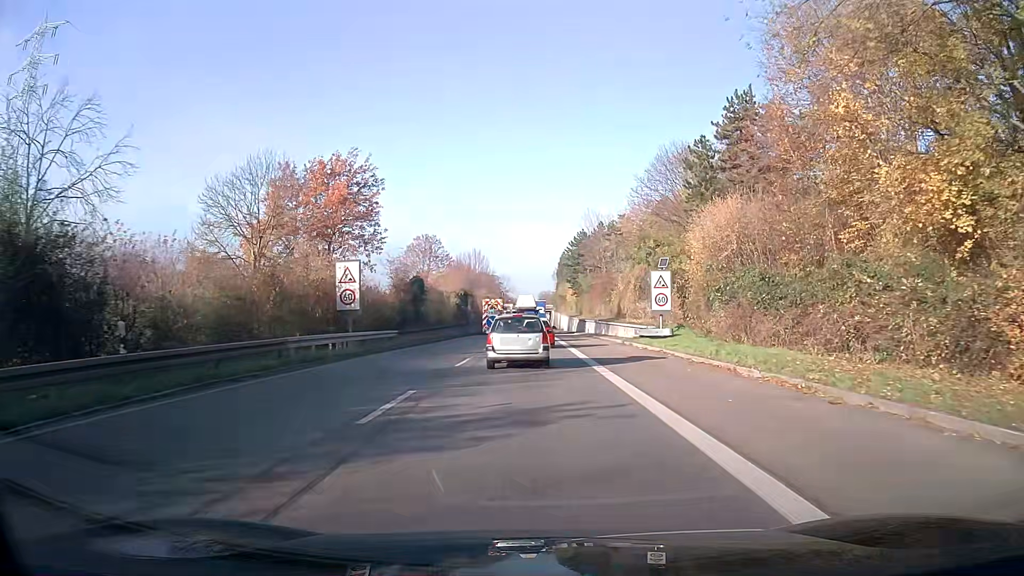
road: trunk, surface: asphalt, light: Day
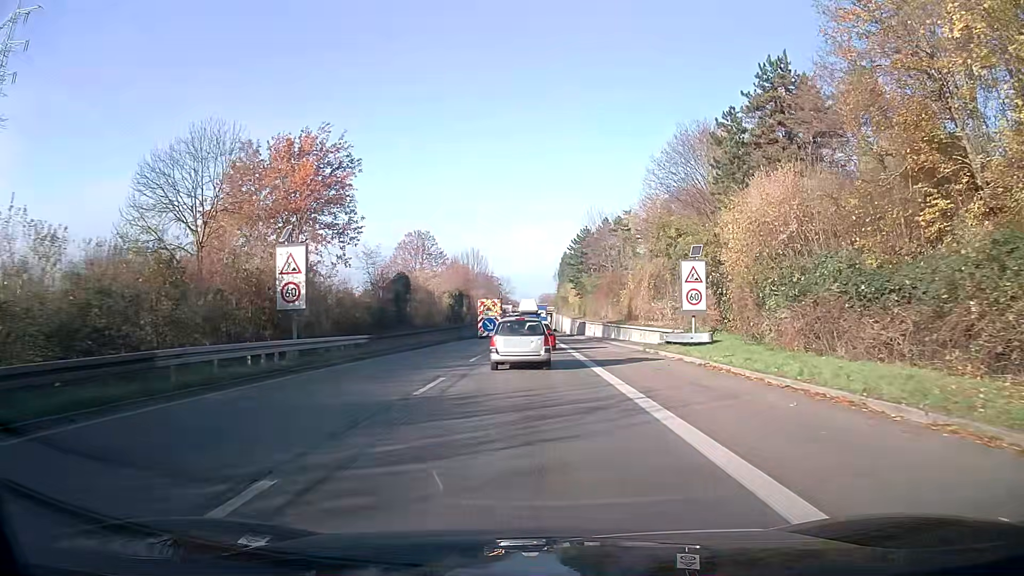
(0.0, +7.3) m; 0°
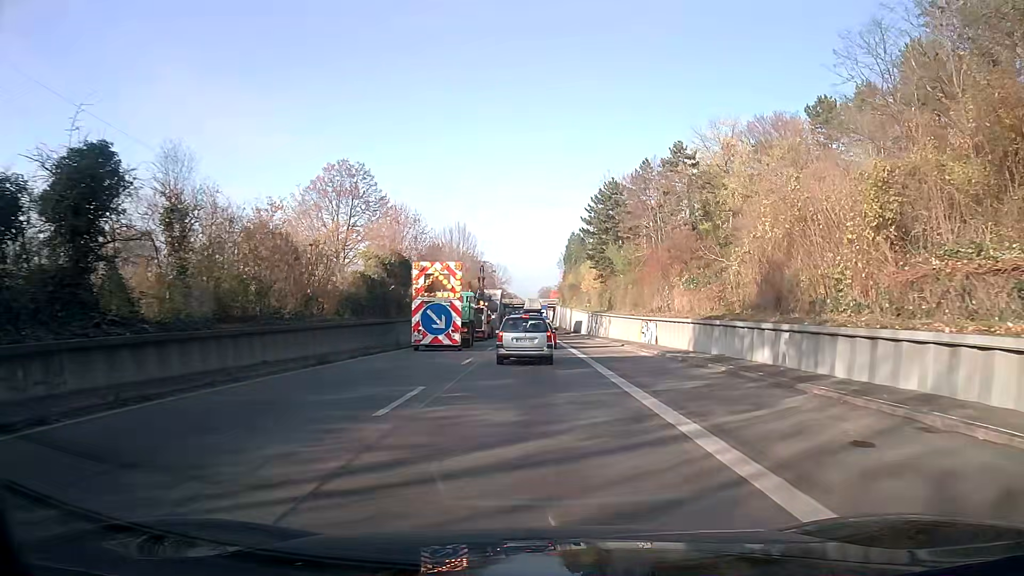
(-0.1, +38.0) m; 0°
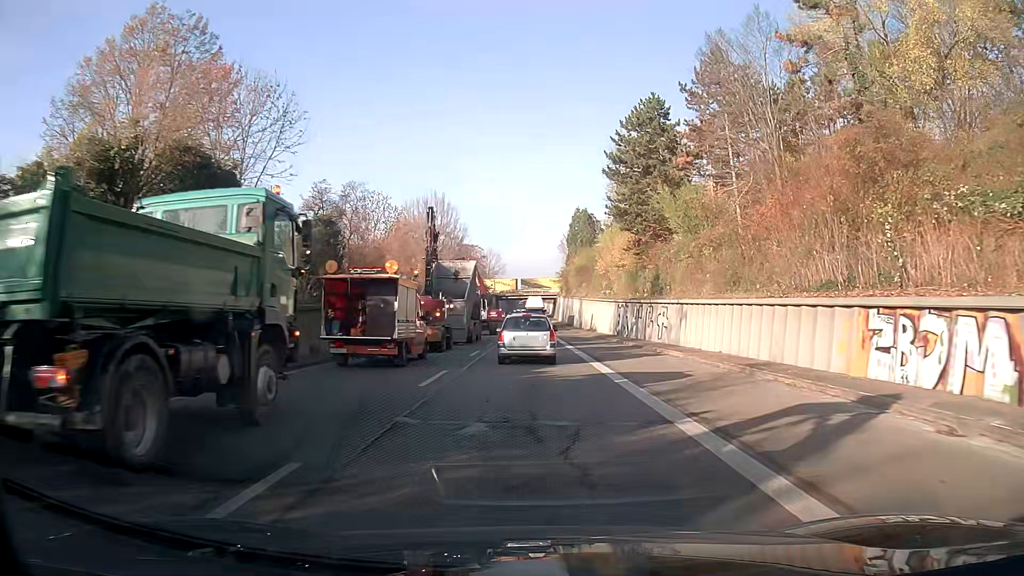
(0.0, +30.2) m; 0°
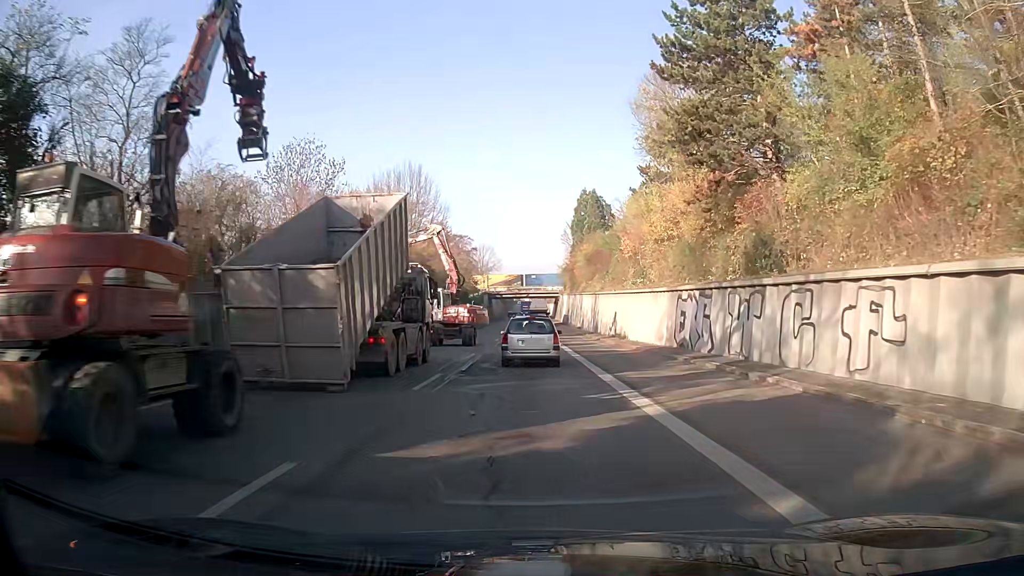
(0.0, +22.8) m; 0°
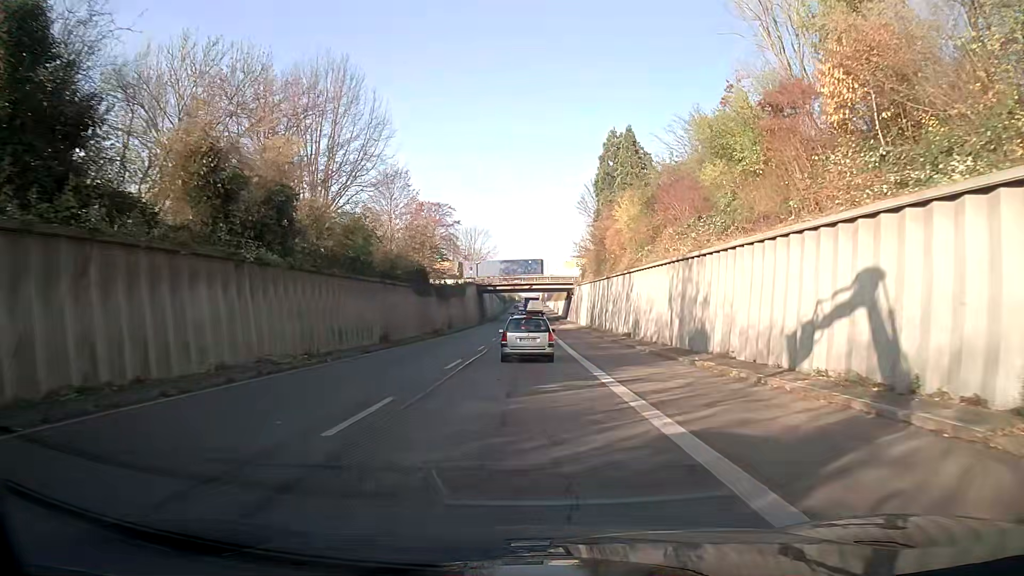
(+0.1, +40.4) m; 0°
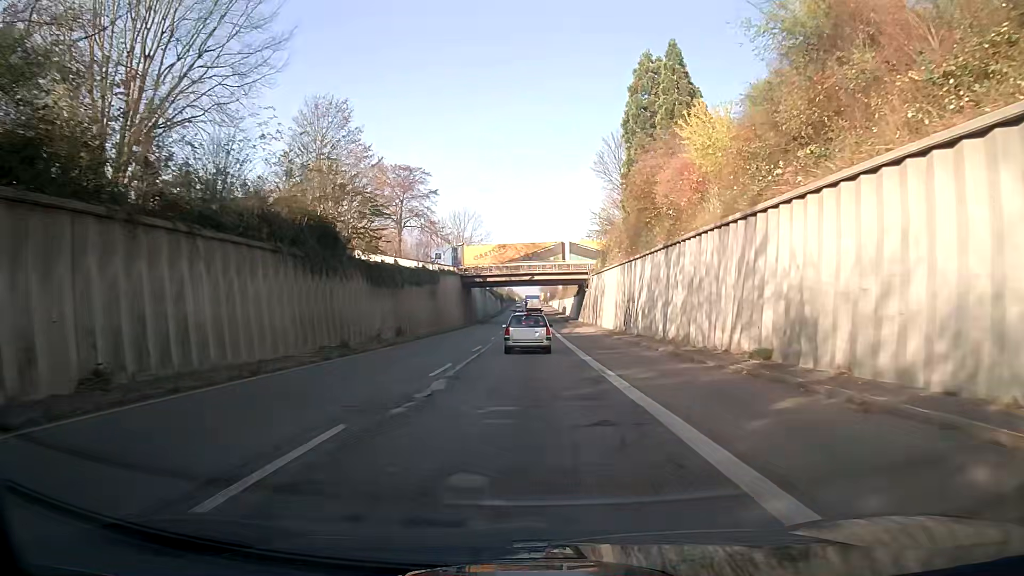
(-0.1, +26.3) m; 0°
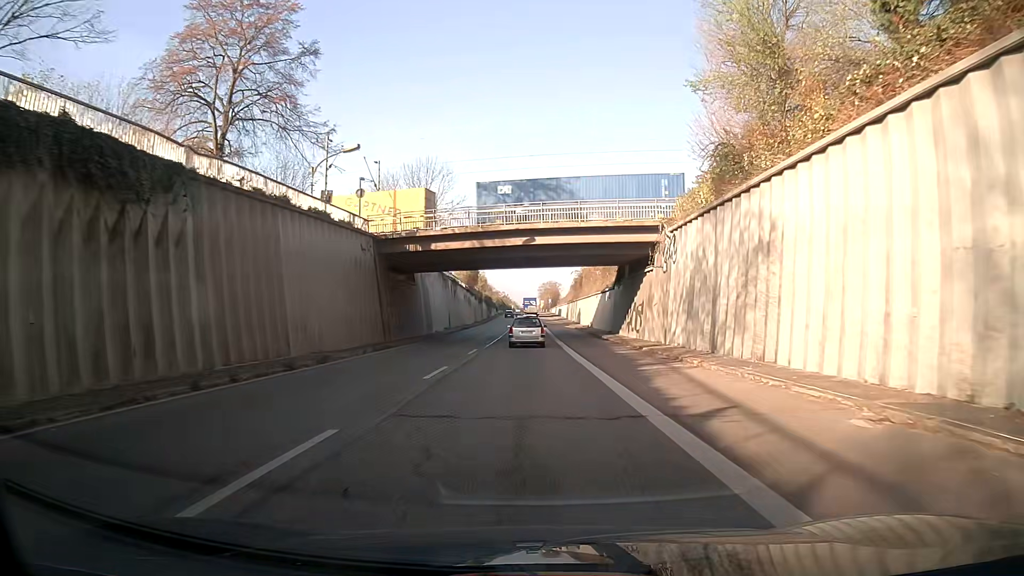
(0.0, +46.1) m; 0°
(0, +10) (0, +20) (0, +30) (0, +40) (+1, +50) (+1, +60) (+1, +70) (+1, +80) (+1, +90) (+1, +100) m
